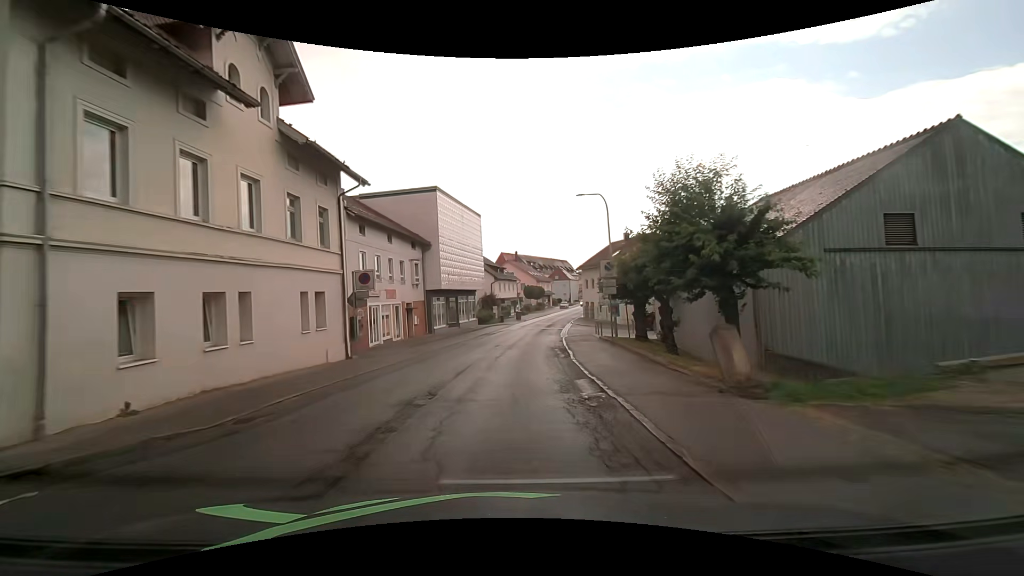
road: secondary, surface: asphalt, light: Day
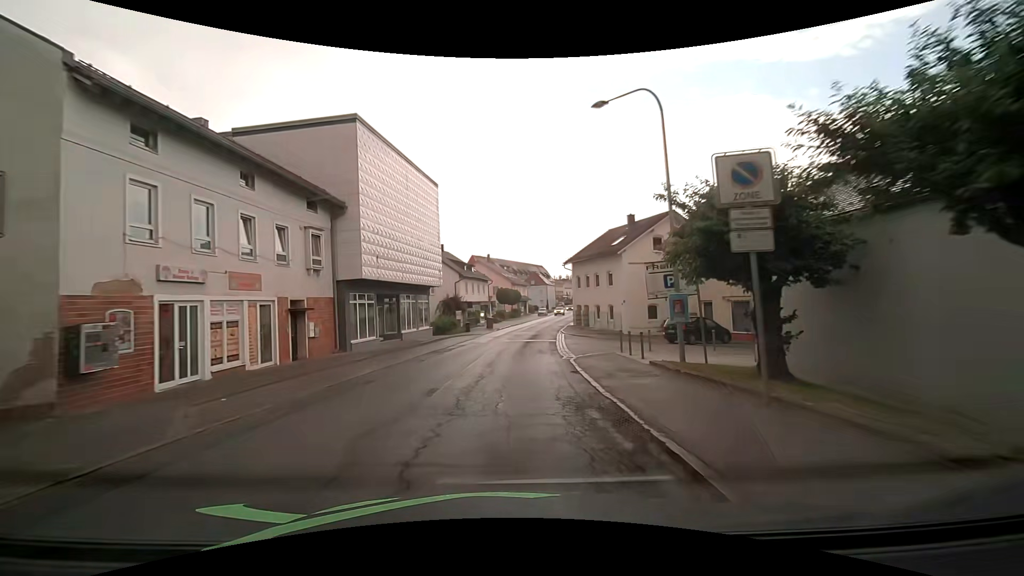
(+0.4, +15.2) m; +3°
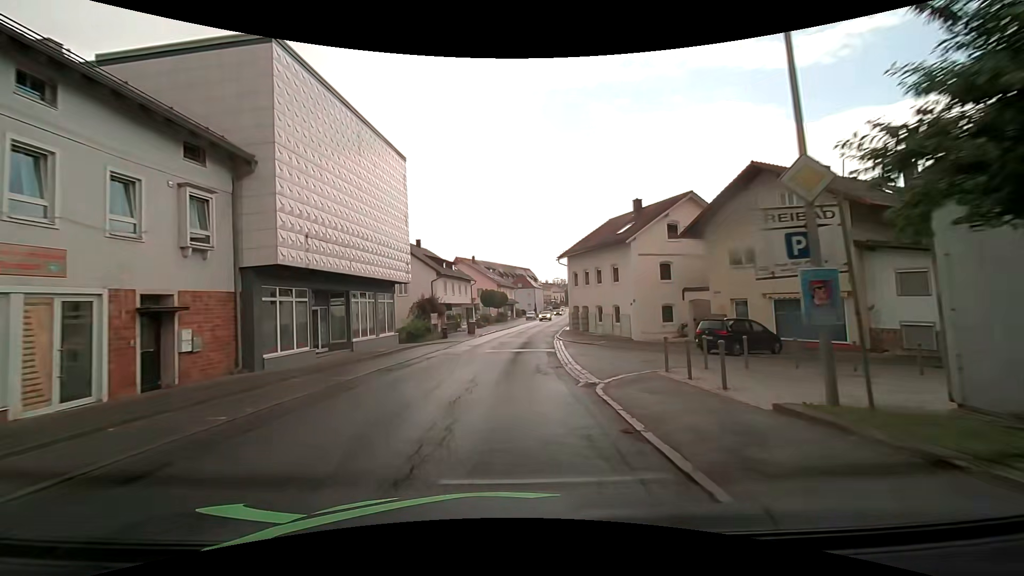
(+0.2, +7.5) m; +2°
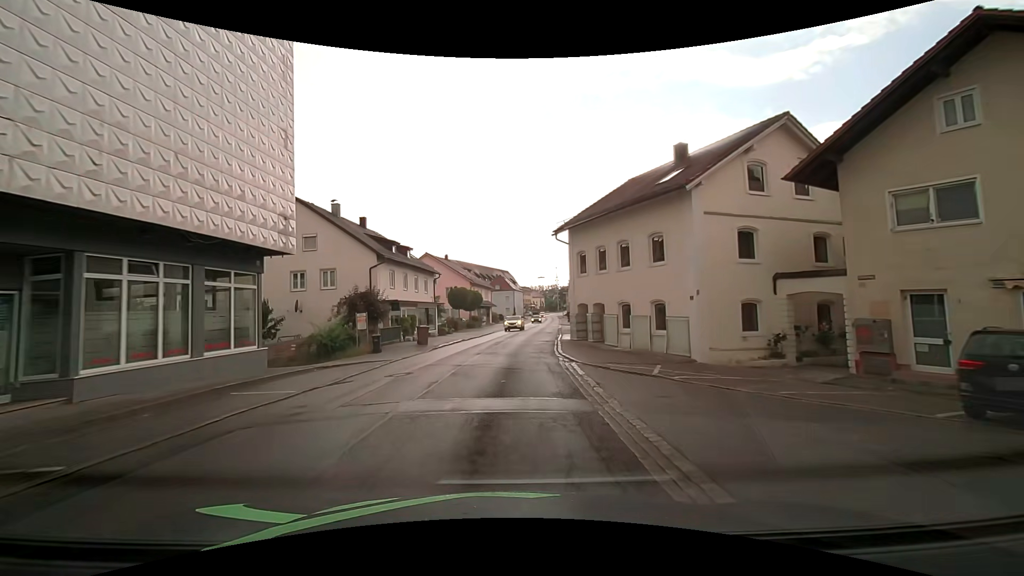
(+0.4, +14.6) m; +3°
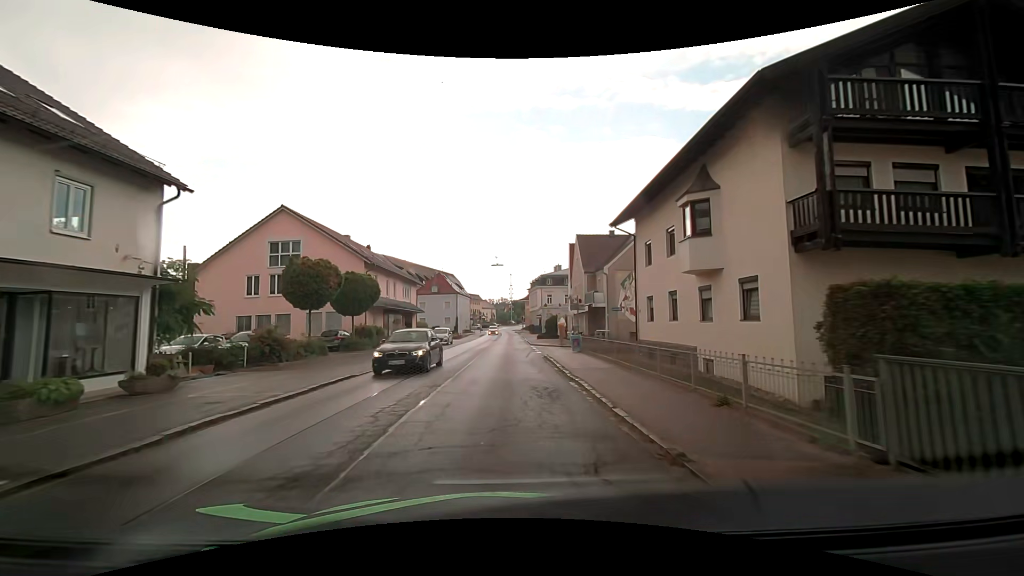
(+1.6, +33.8) m; +4°
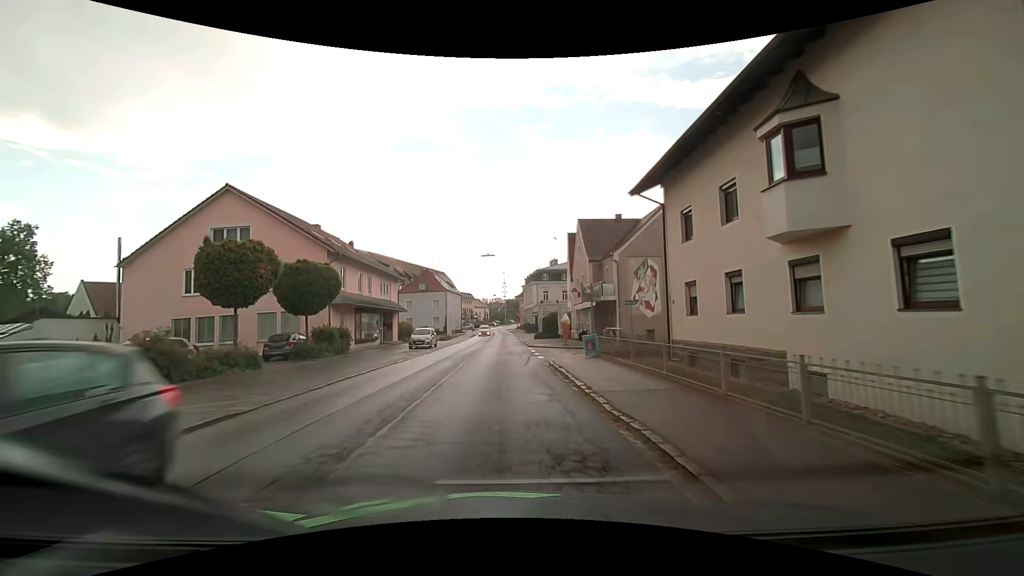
(+0.2, +6.5) m; +3°
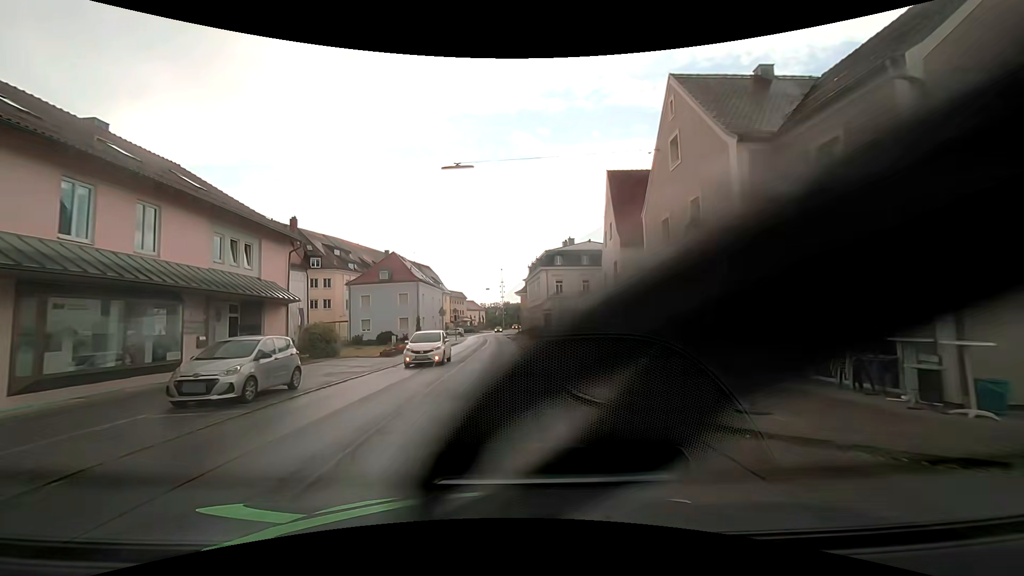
(-0.3, +26.0) m; -1°
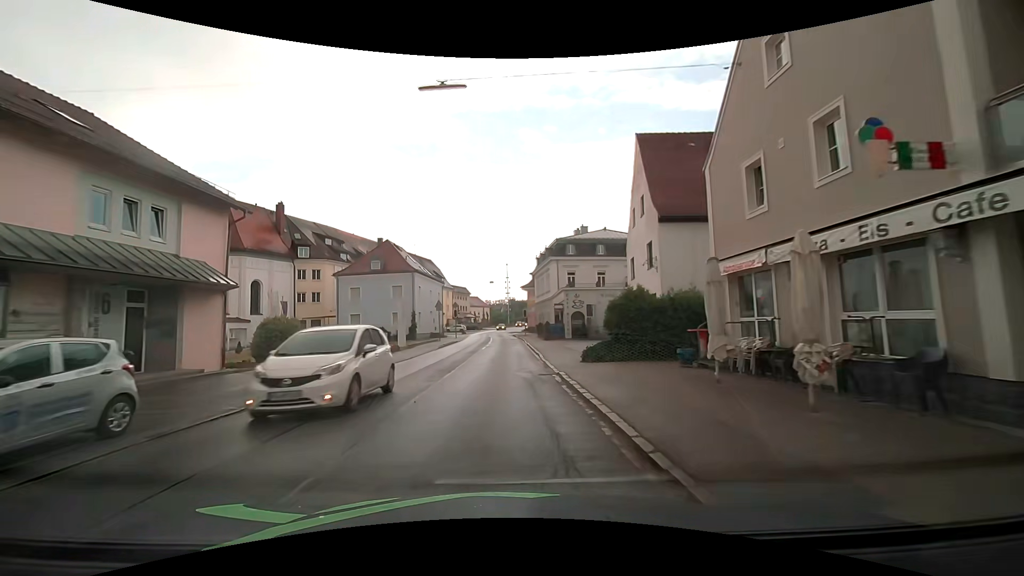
(0.0, +6.5) m; -1°
